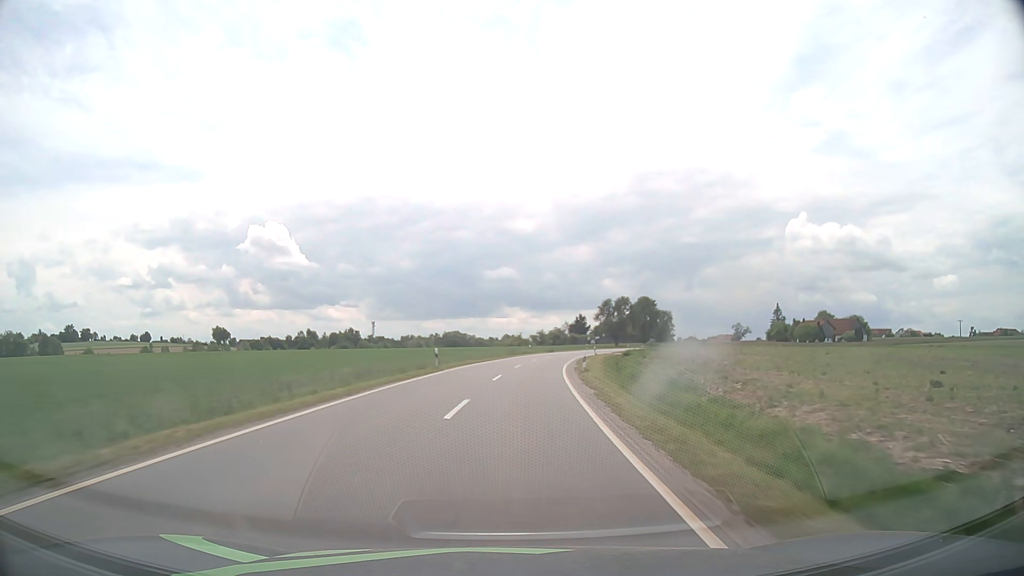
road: tertiary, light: Day
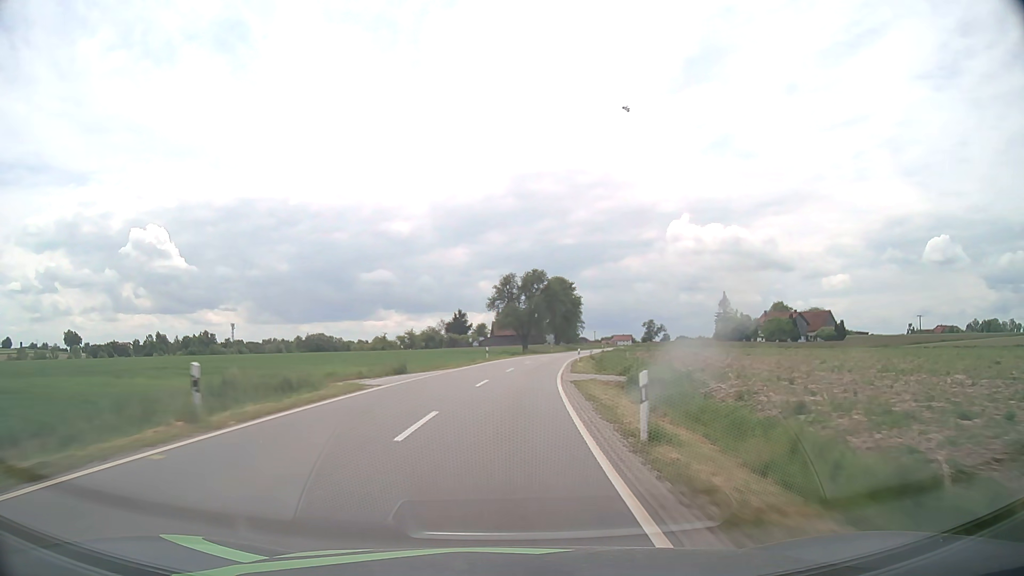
(+6.2, +62.8) m; +11°
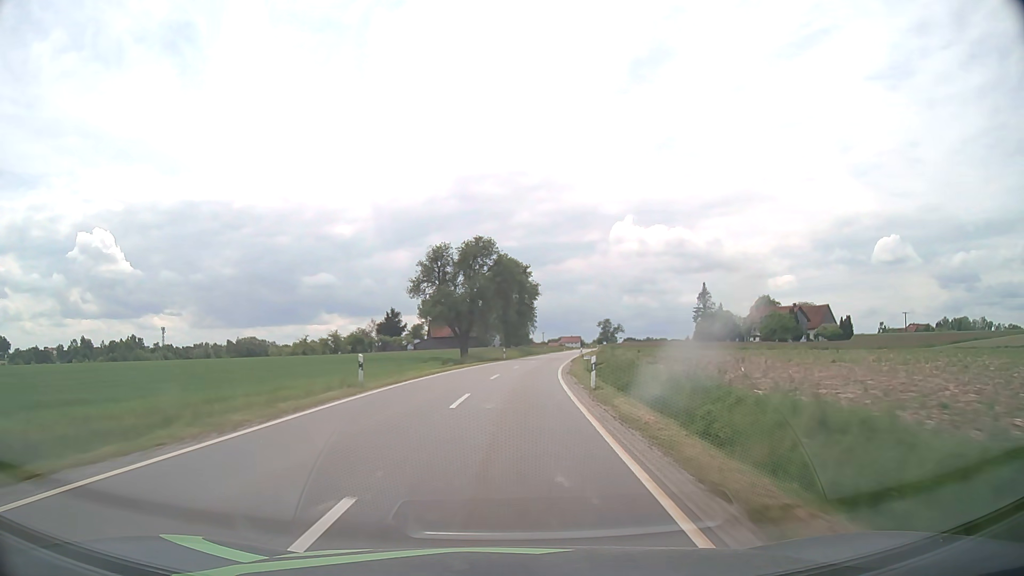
(+1.3, +31.6) m; +5°
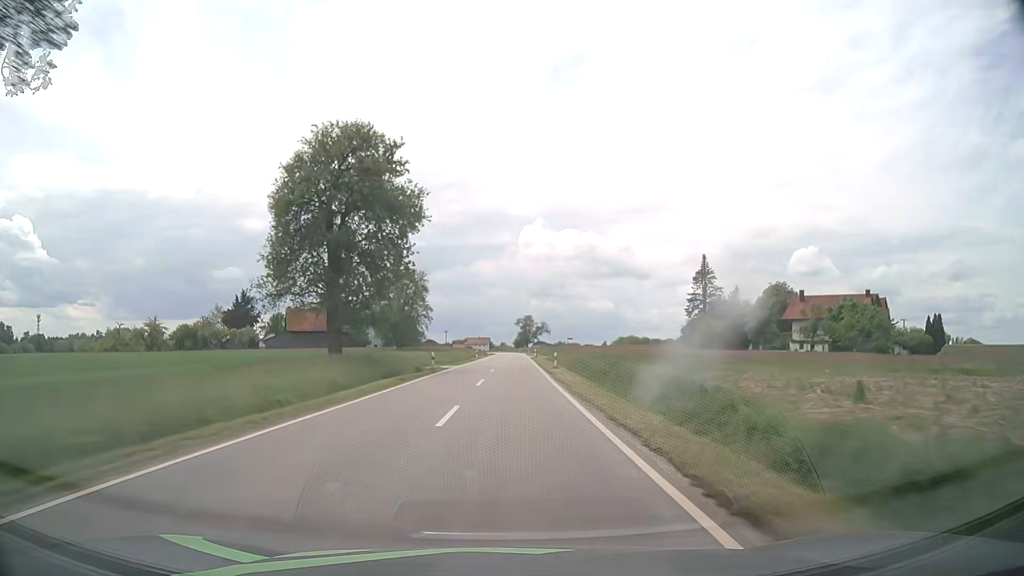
(+4.9, +63.0) m; +8°
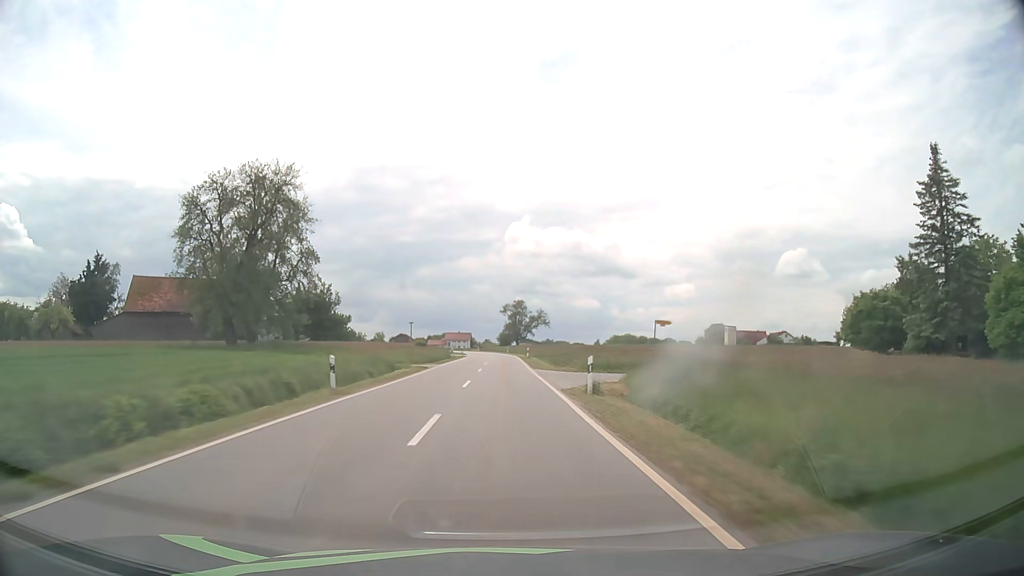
(+1.1, +63.3) m; +1°
